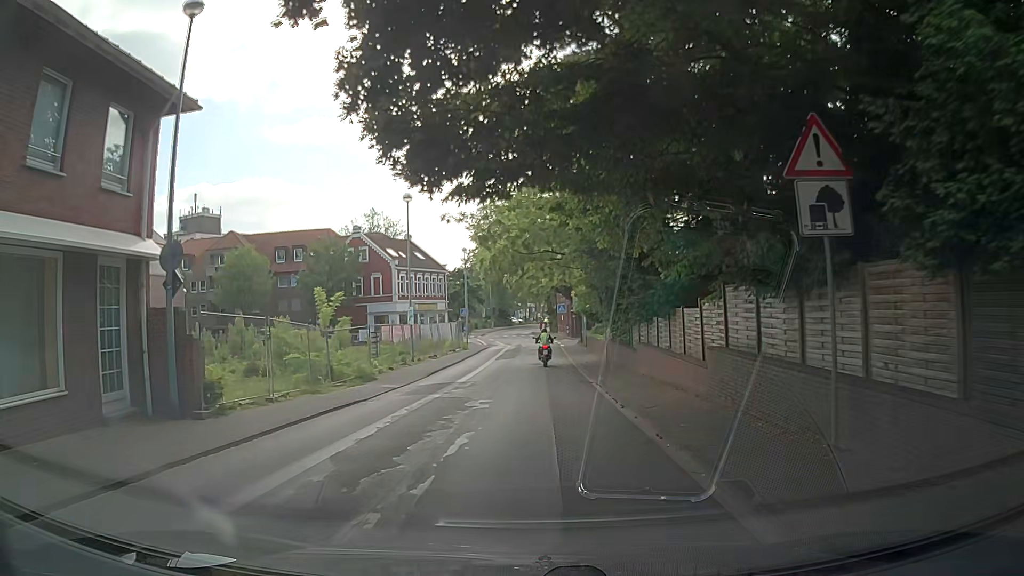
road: residential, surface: asphalt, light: Day
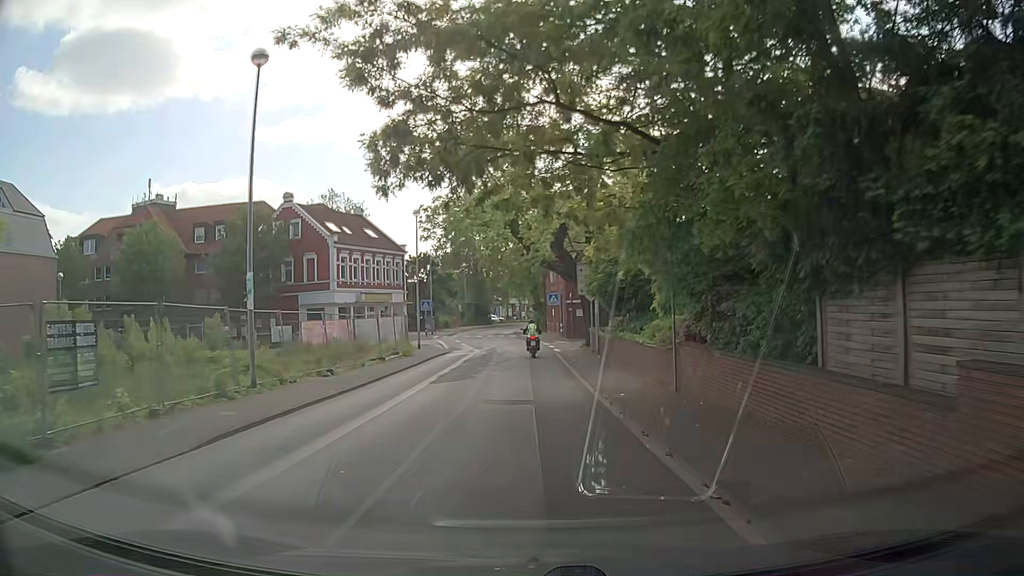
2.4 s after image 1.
(-0.2, +18.3) m; 0°
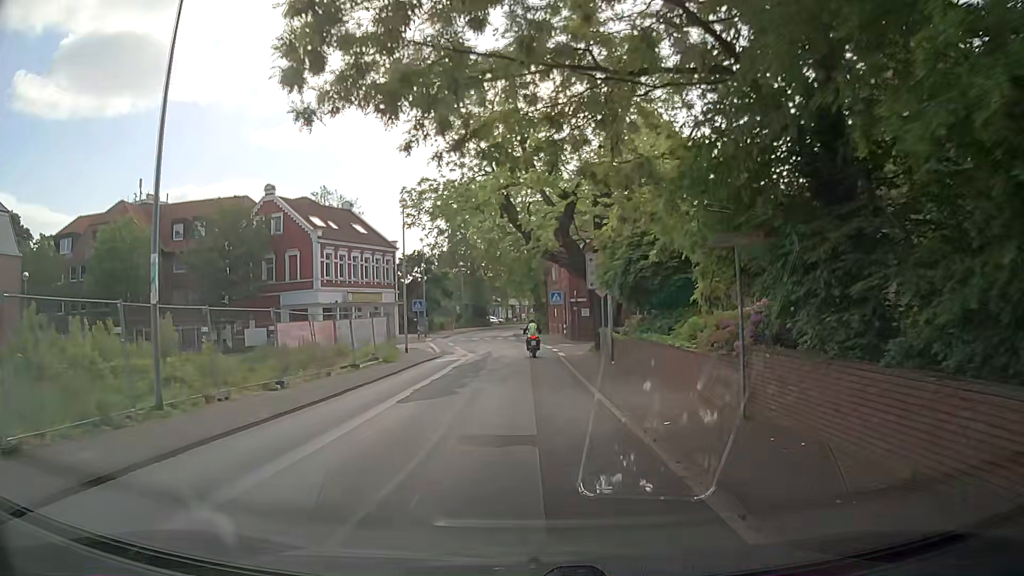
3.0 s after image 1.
(0.0, +4.5) m; 0°
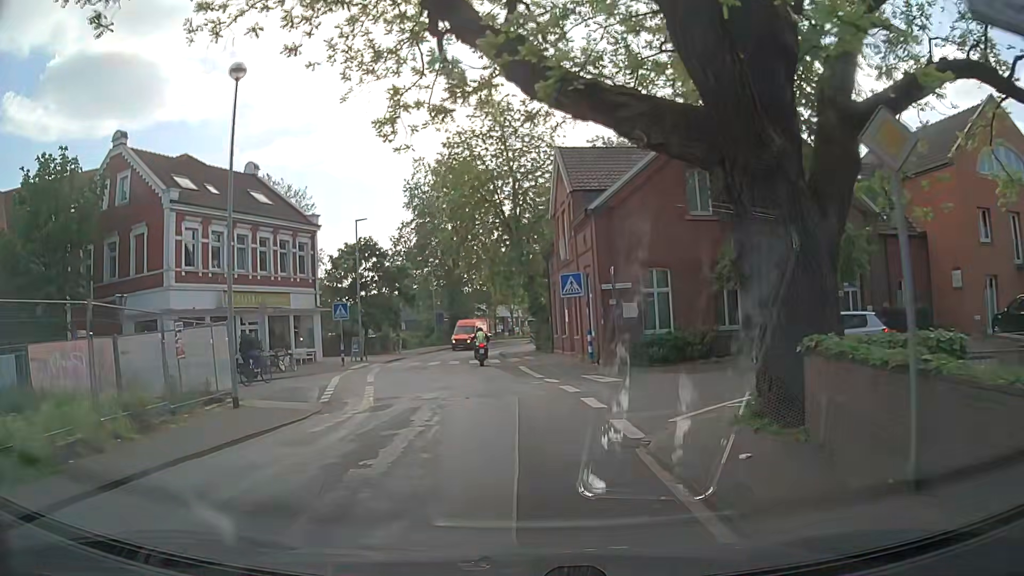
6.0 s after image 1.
(+0.2, +22.0) m; +1°
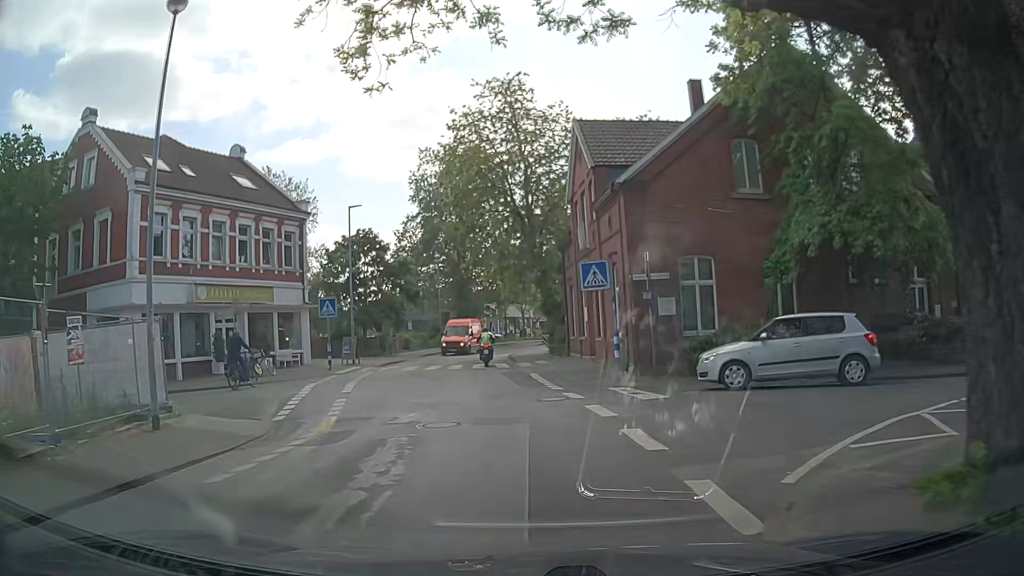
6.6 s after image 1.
(0.0, +4.3) m; -1°
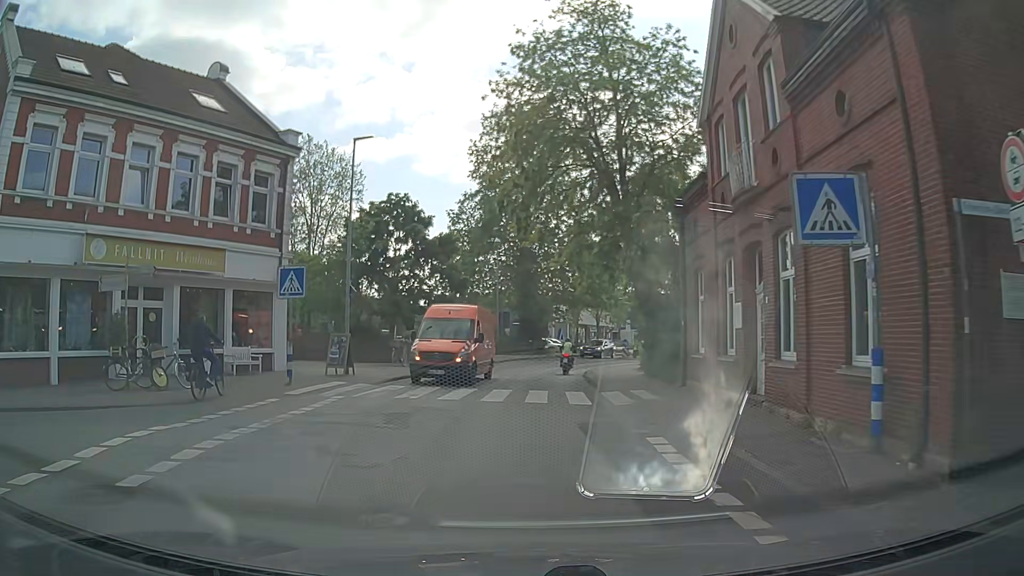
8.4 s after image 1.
(-0.6, +12.5) m; -6°
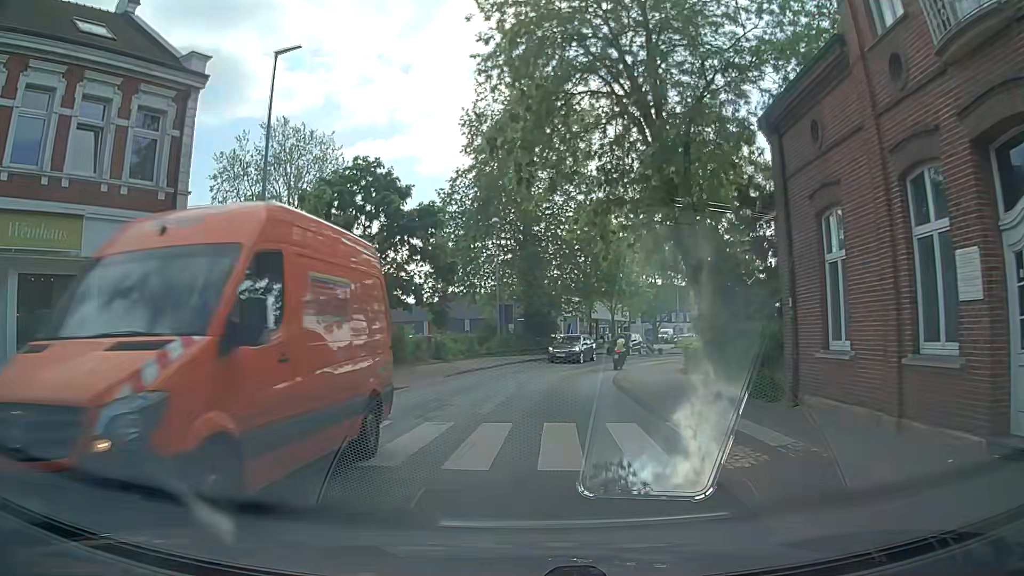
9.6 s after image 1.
(0.0, +8.2) m; 0°
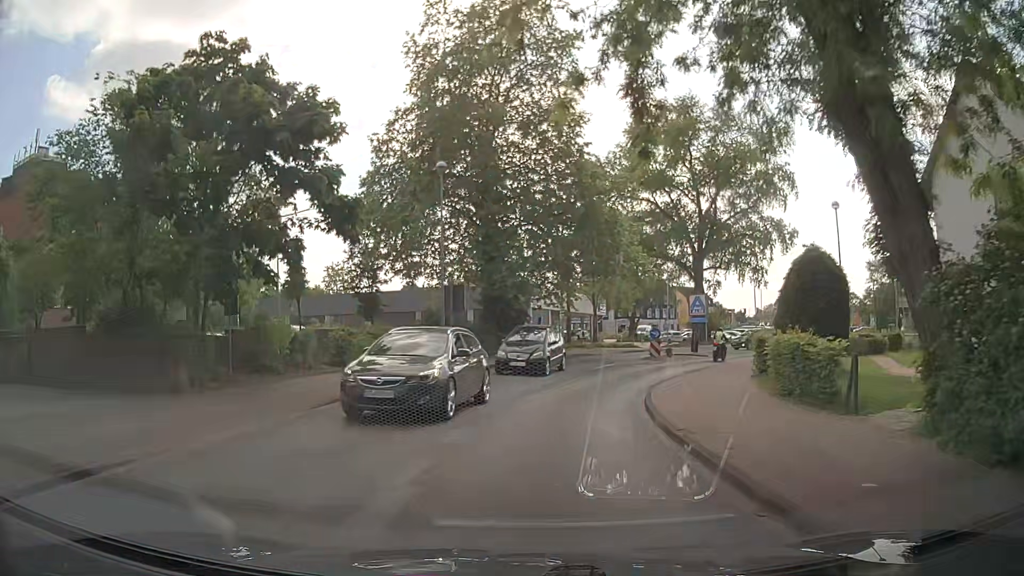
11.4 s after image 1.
(+0.3, +12.9) m; +3°
(0, +10) (+2, +20) (+6, +29) (+11, +37) (+17, +45) (+23, +53) (+30, +61) (+37, +68) (+43, +76) (+49, +84) m
